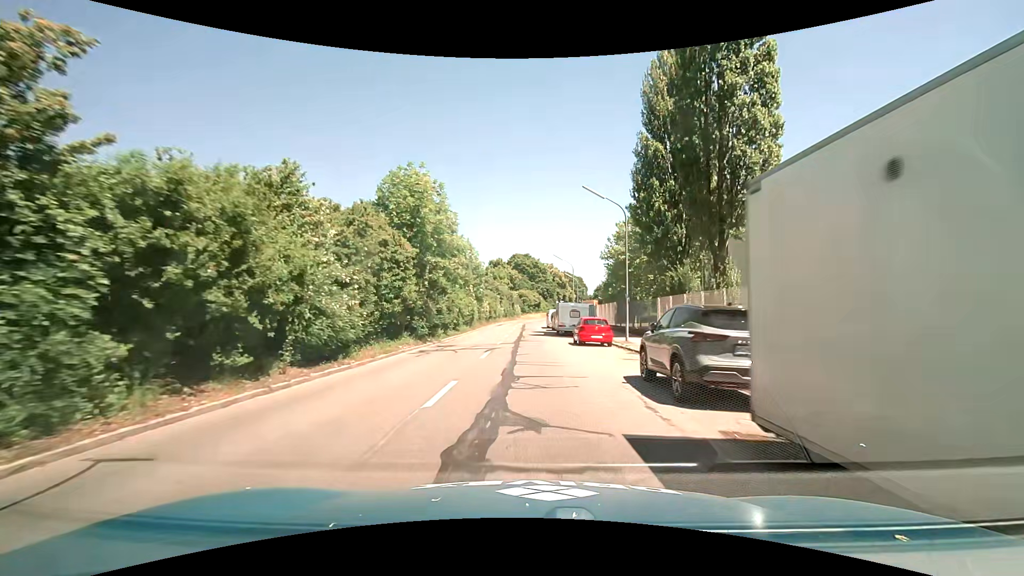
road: tertiary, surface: asphalt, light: Day
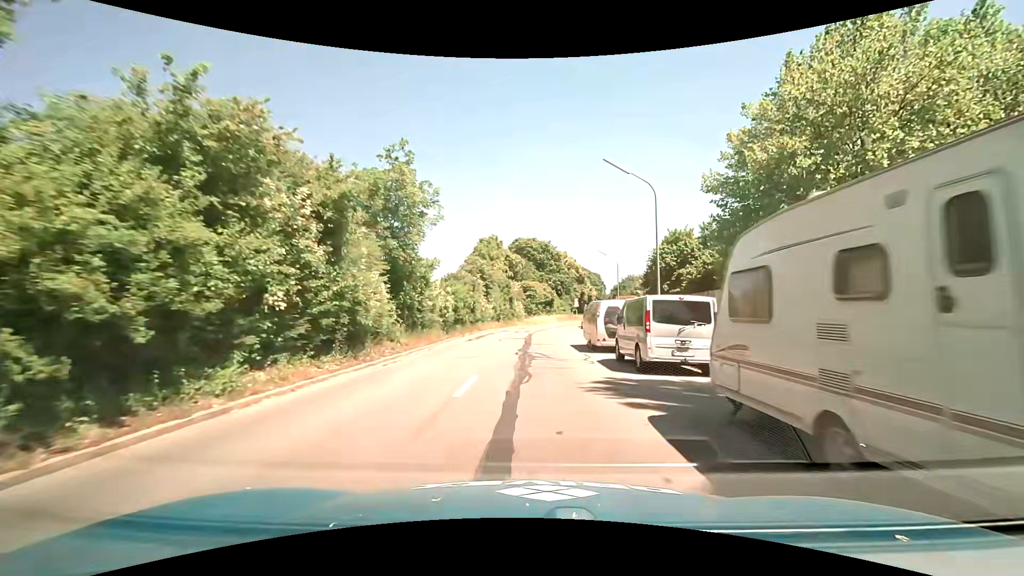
(-0.2, +35.2) m; -1°
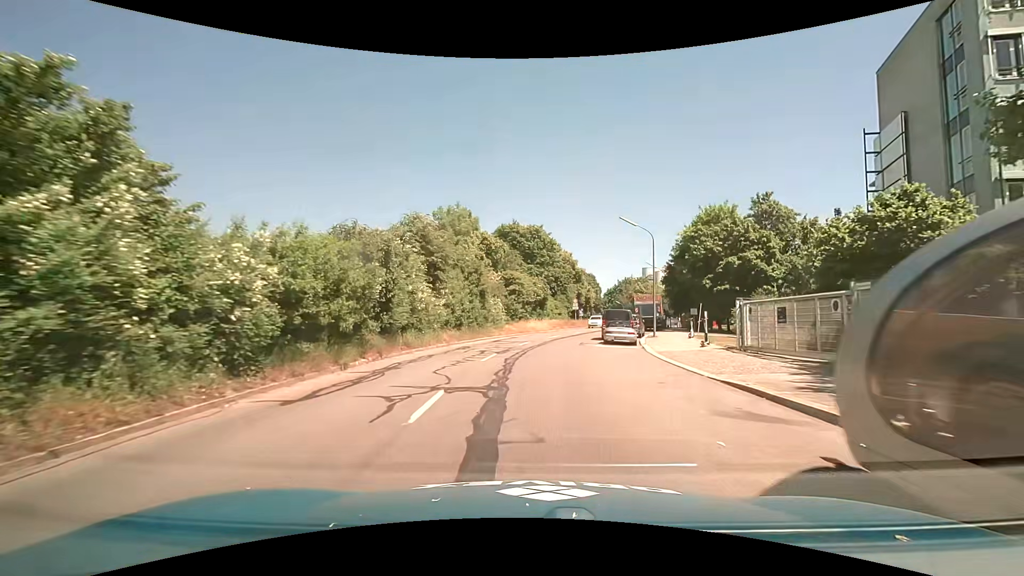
(+0.2, +20.3) m; +1°
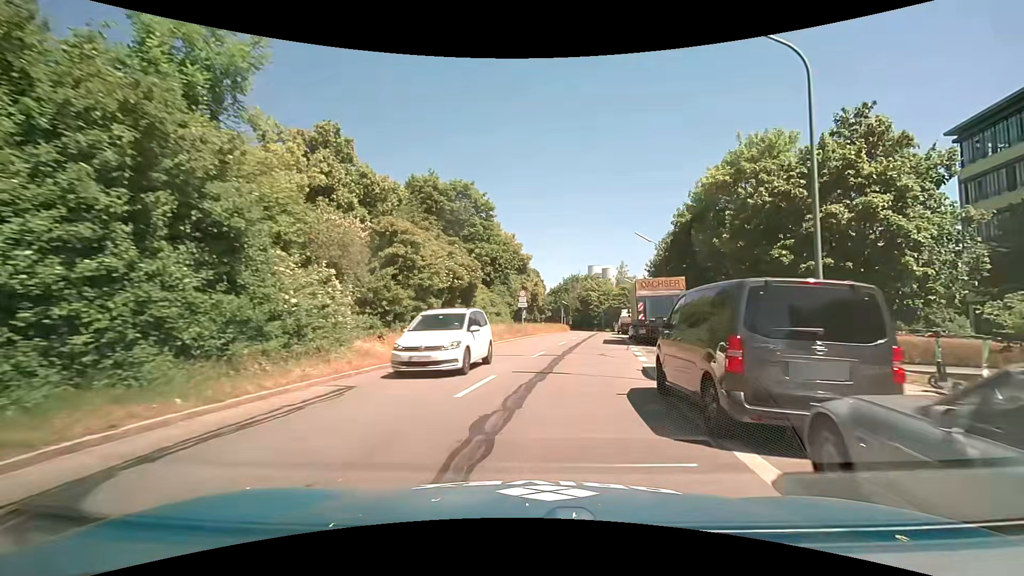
(+1.3, +24.5) m; +8°
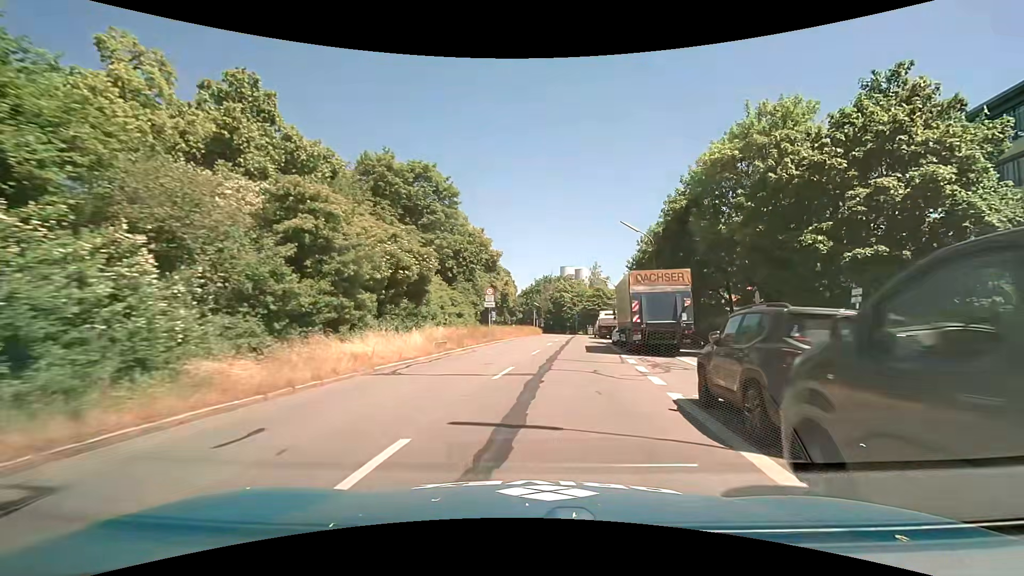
(+0.1, +6.0) m; +3°
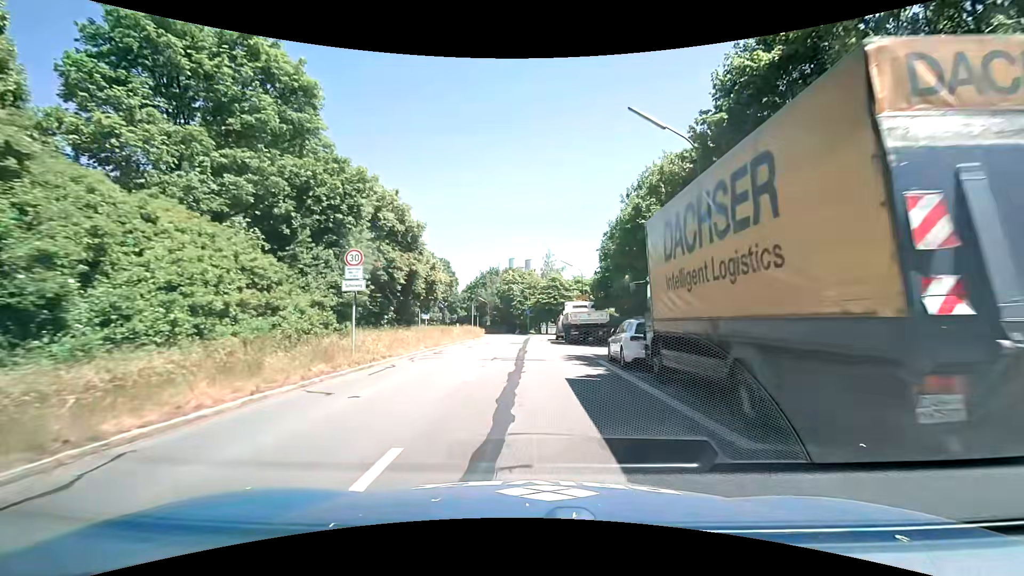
(+1.2, +18.4) m; +6°
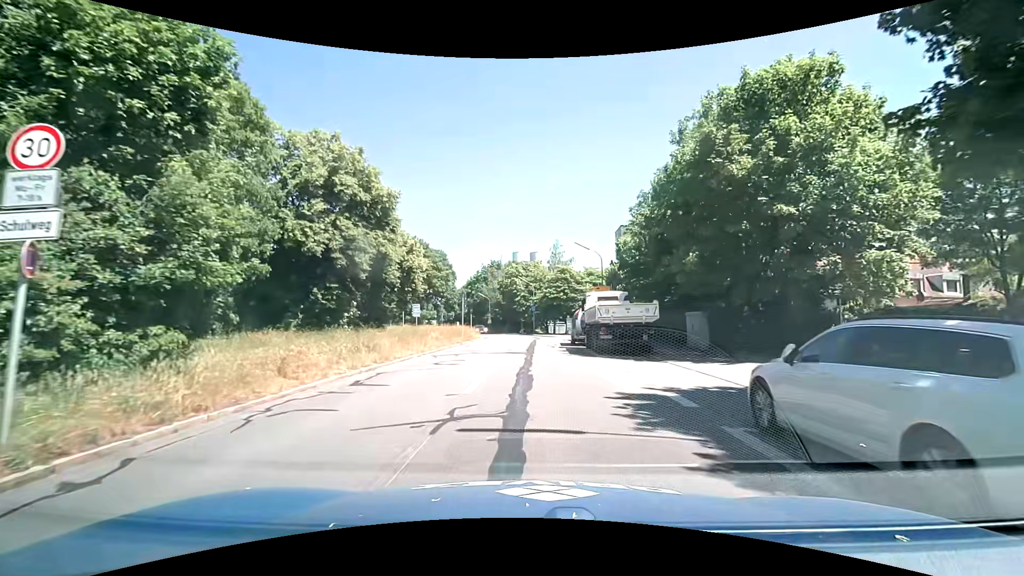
(0.0, +10.8) m; -1°
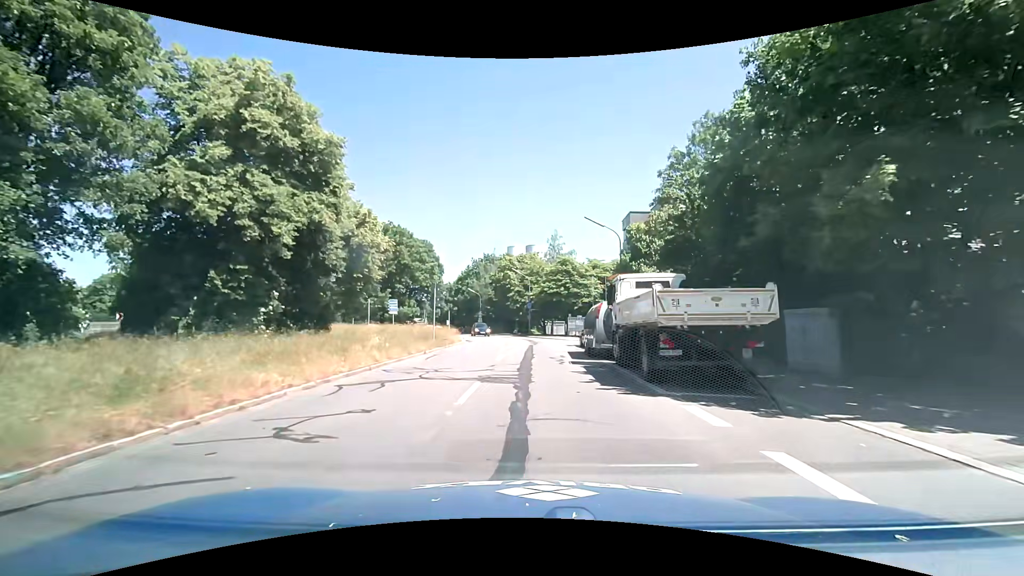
(+0.1, +10.2) m; +2°
(0, +10) (0, +20) (0, +30) (0, +40) (-2, +50) (-10, +55) (-20, +55) (-30, +56) (-39, +60) (-46, +66) m
